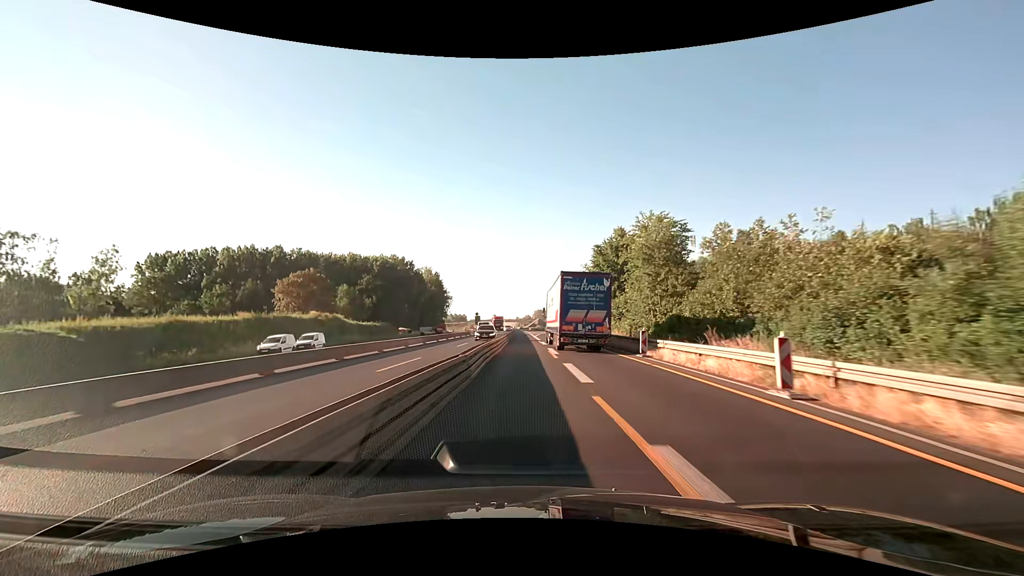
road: motorway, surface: asphalt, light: Day
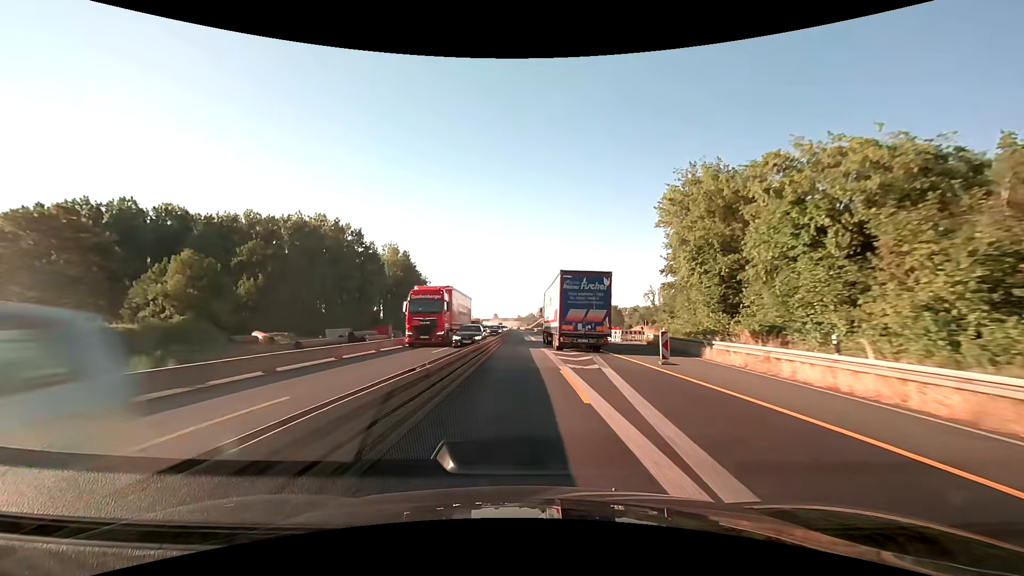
(-0.1, +65.9) m; -1°
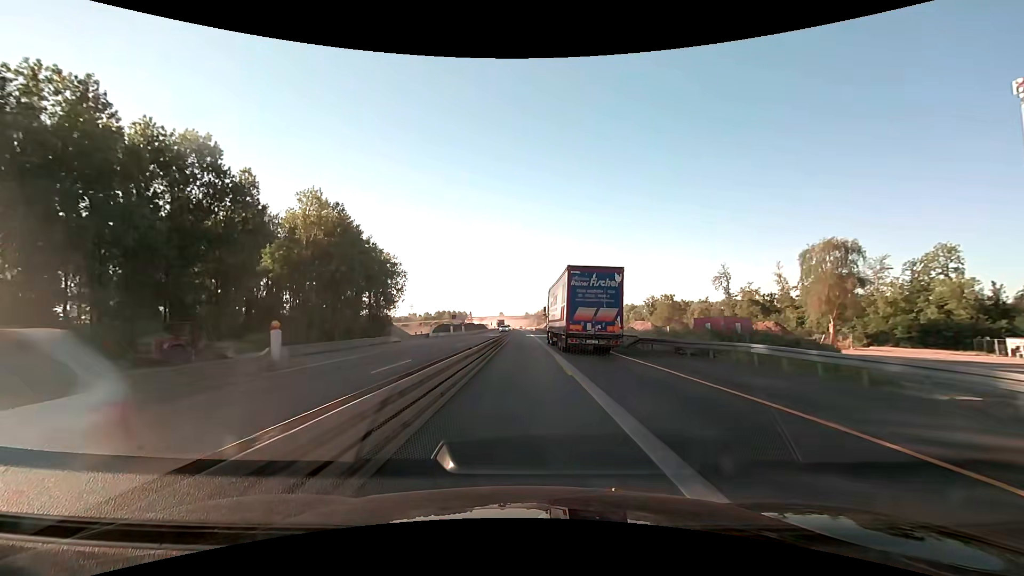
(-0.3, +67.4) m; -1°
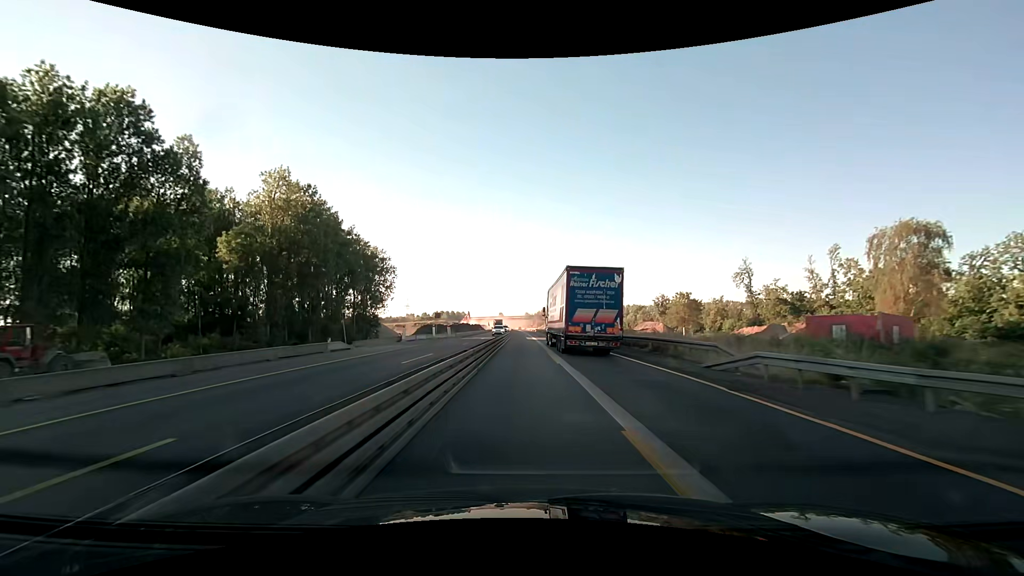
(0.0, +13.5) m; 0°
(0, +10) (0, +20) (0, +30) (0, +40) (0, +50) (0, +60) (0, +70) (-1, +80) (-1, +90) (-1, +100) m
